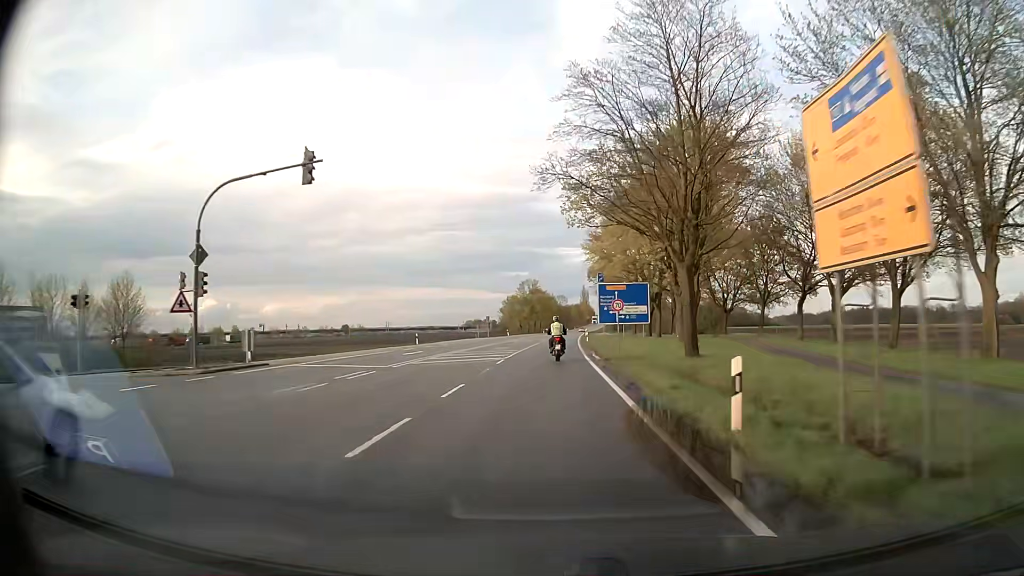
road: secondary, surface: asphalt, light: Day
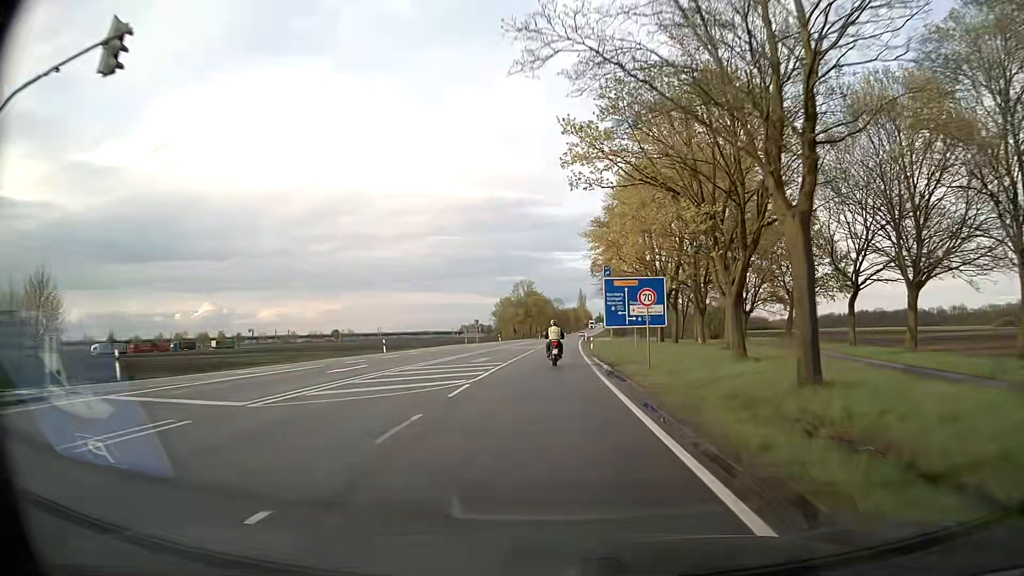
(+0.1, +11.1) m; 0°
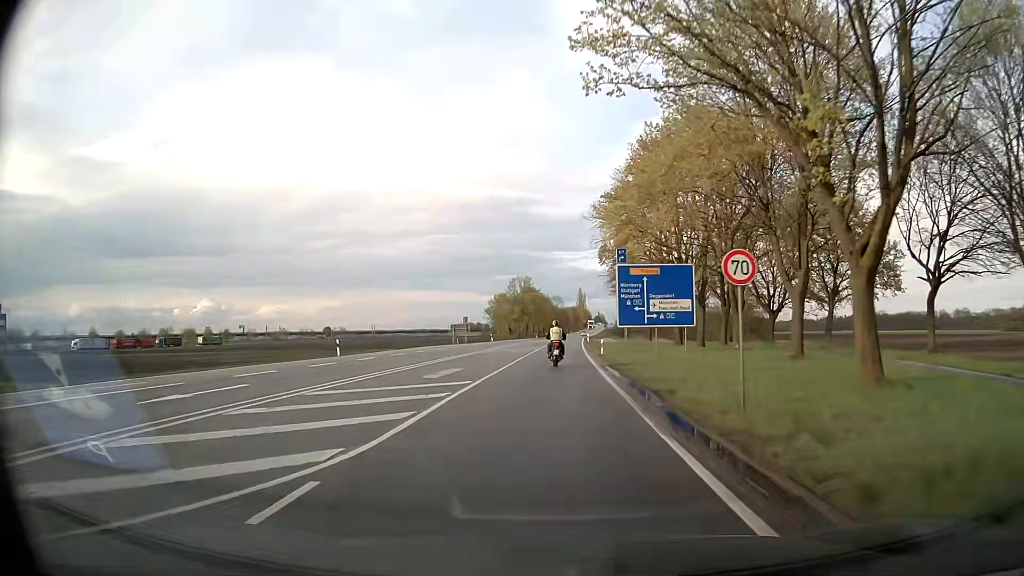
(0.0, +11.1) m; 0°
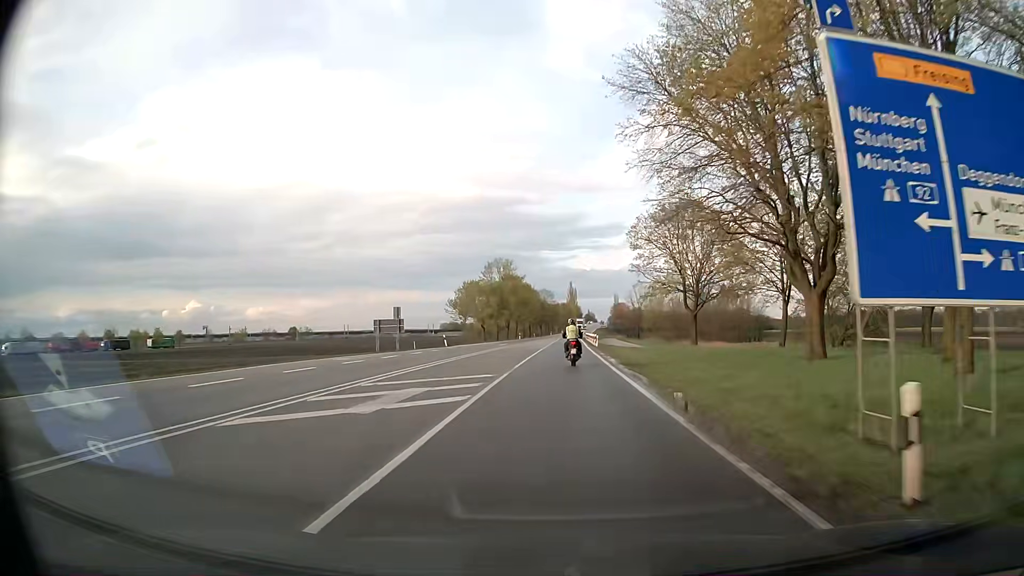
(+0.2, +33.5) m; +1°
(0, +10) (0, +20) (+1, +30) (+1, +40) (+1, +50) (+2, +60) (+2, +70) (+3, +80) (+3, +90) (+4, +100) m
